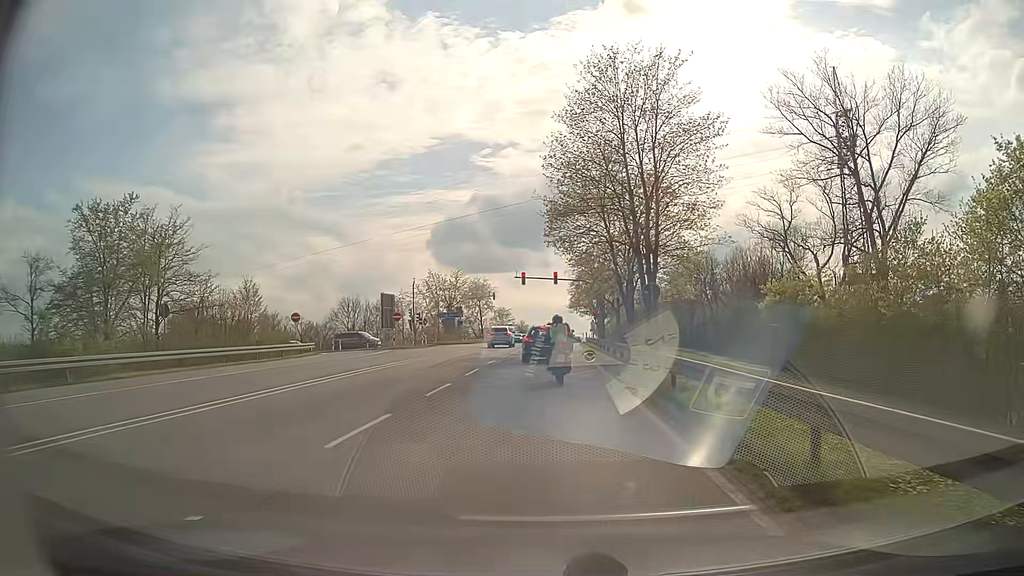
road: secondary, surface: asphalt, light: Day
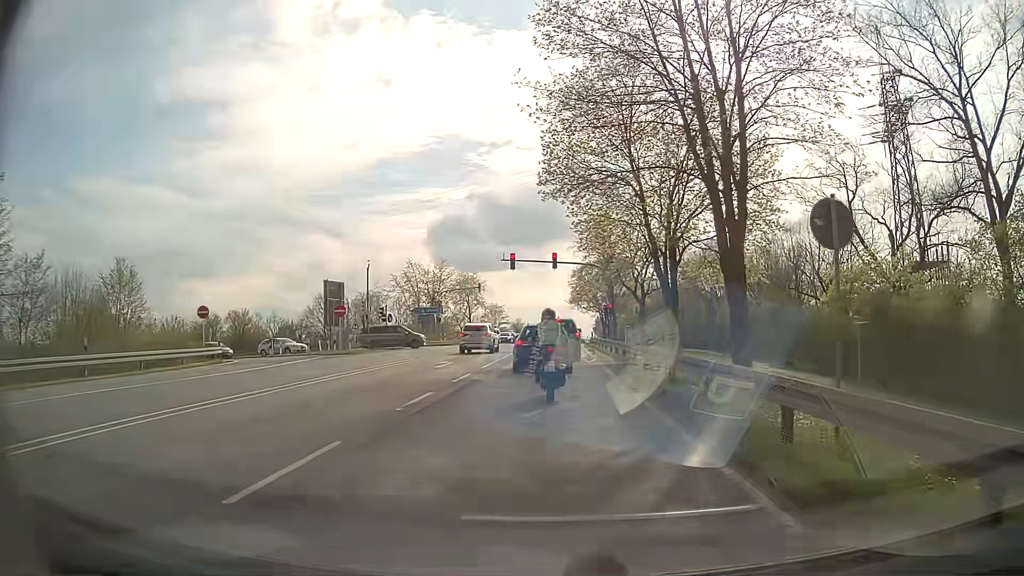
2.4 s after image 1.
(-0.1, +14.4) m; -1°
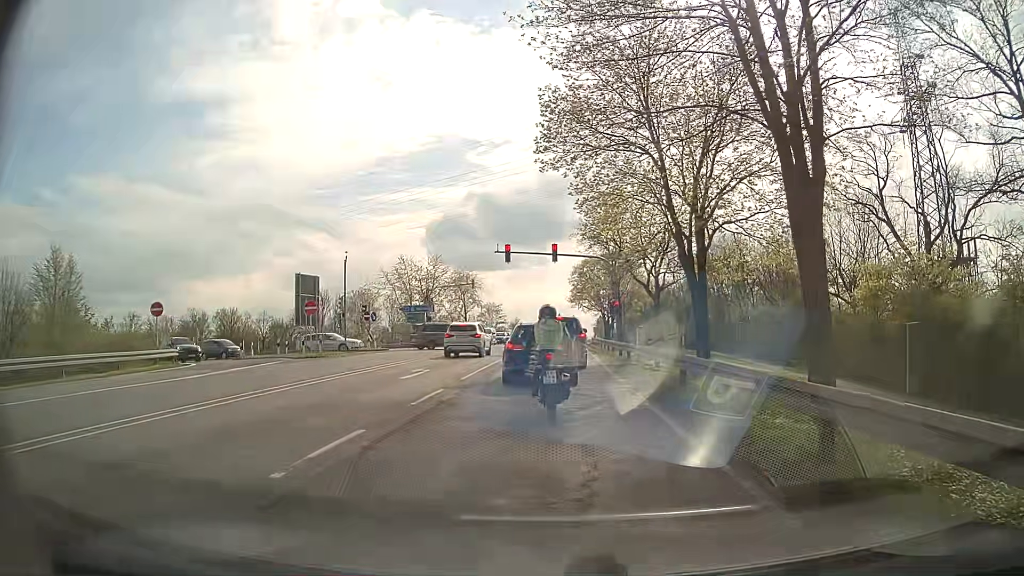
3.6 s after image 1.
(+0.1, +4.9) m; +1°
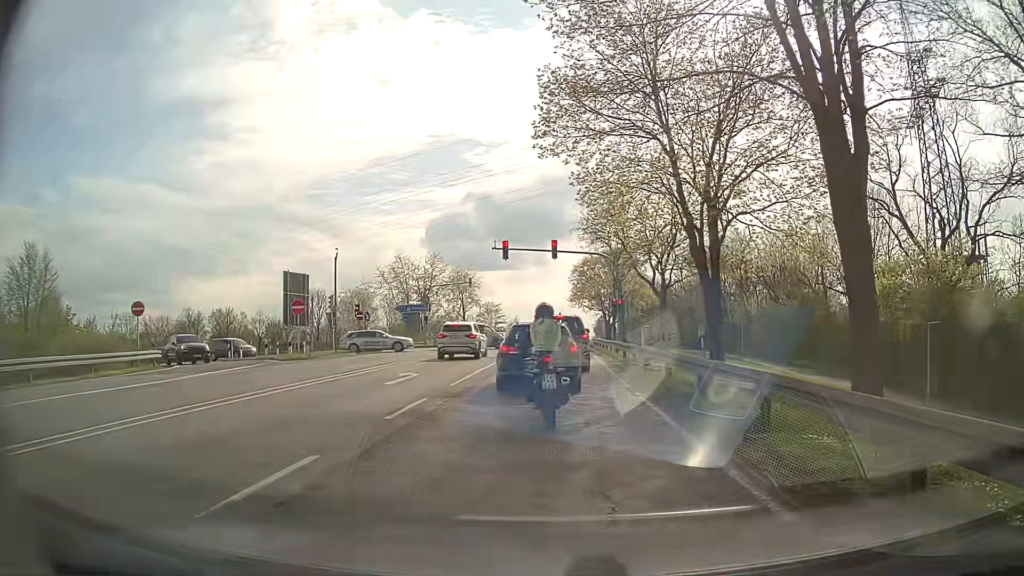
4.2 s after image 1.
(0.0, +1.7) m; -1°
(0, +10) (0, +20) (+1, +30) (+1, +40) (+1, +50) (+2, +60) (+3, +70) (+4, +80) (+4, +90) (+5, +100) m
